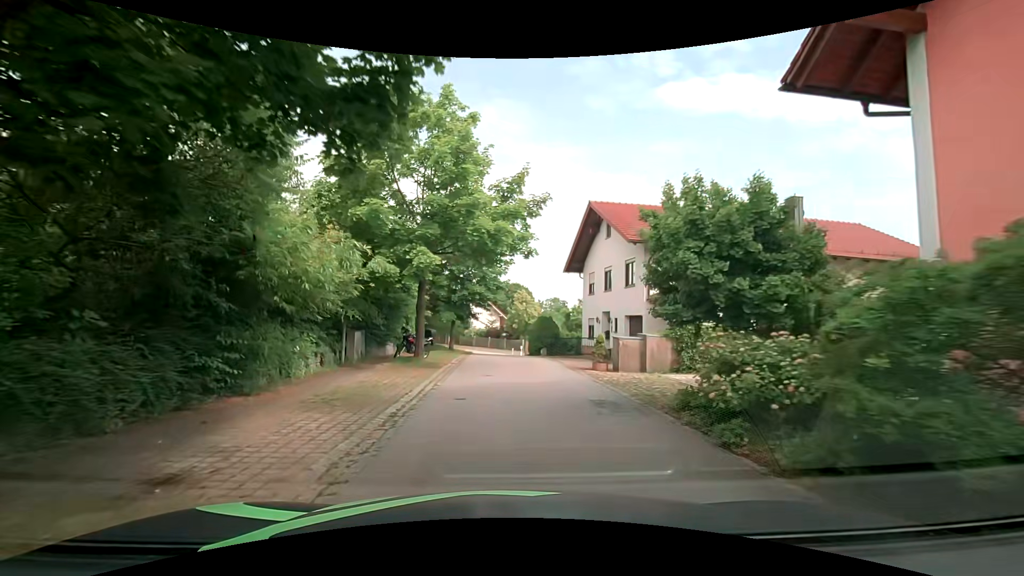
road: residential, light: Day
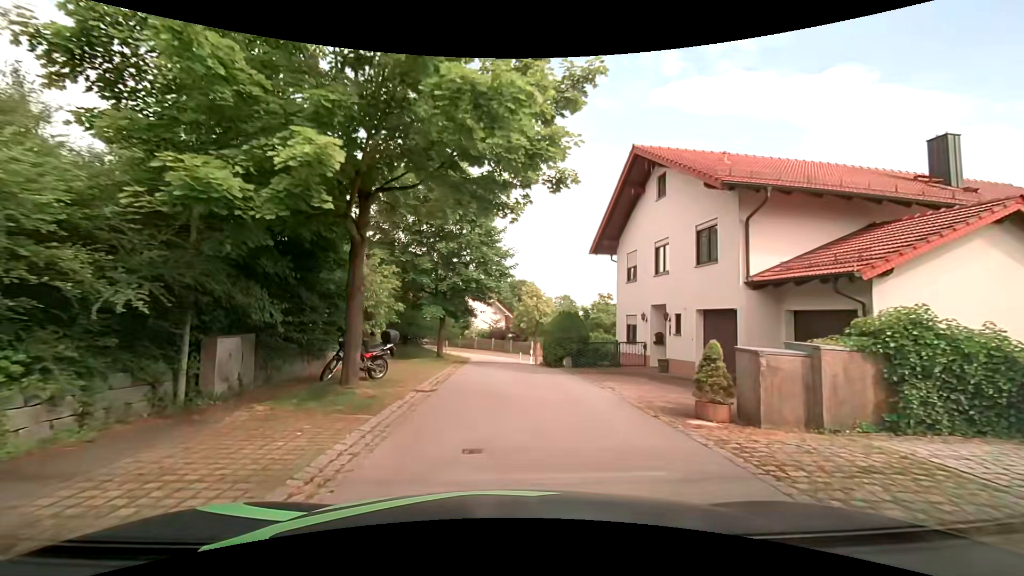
(-0.1, +8.6) m; 0°
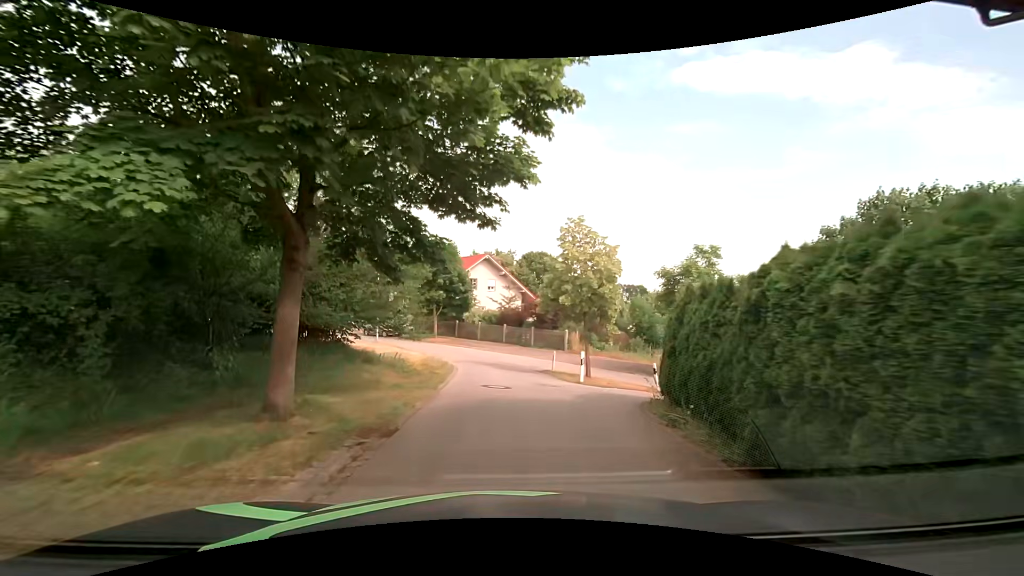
(-0.7, +19.4) m; -2°
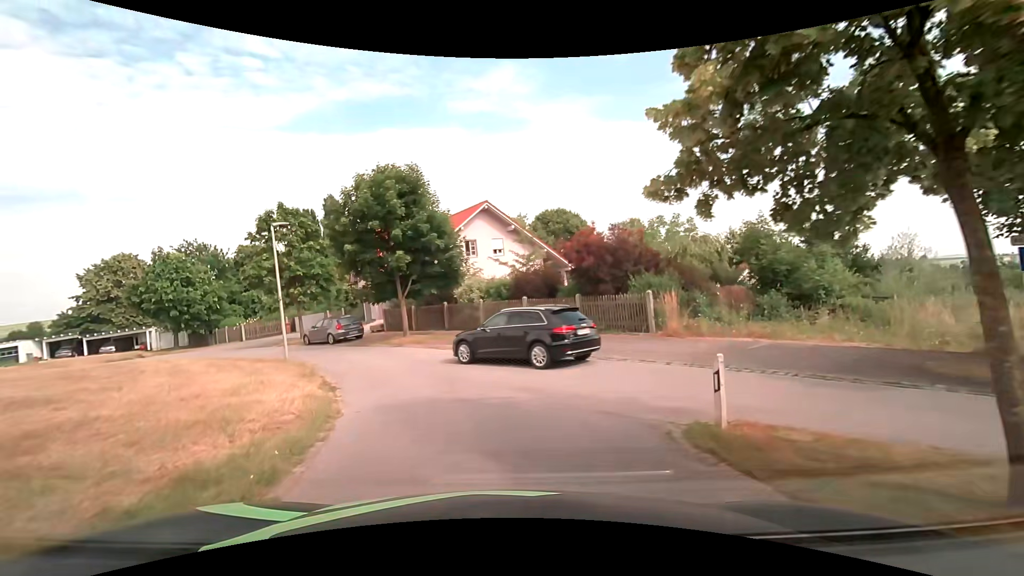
(0.0, +16.6) m; -1°
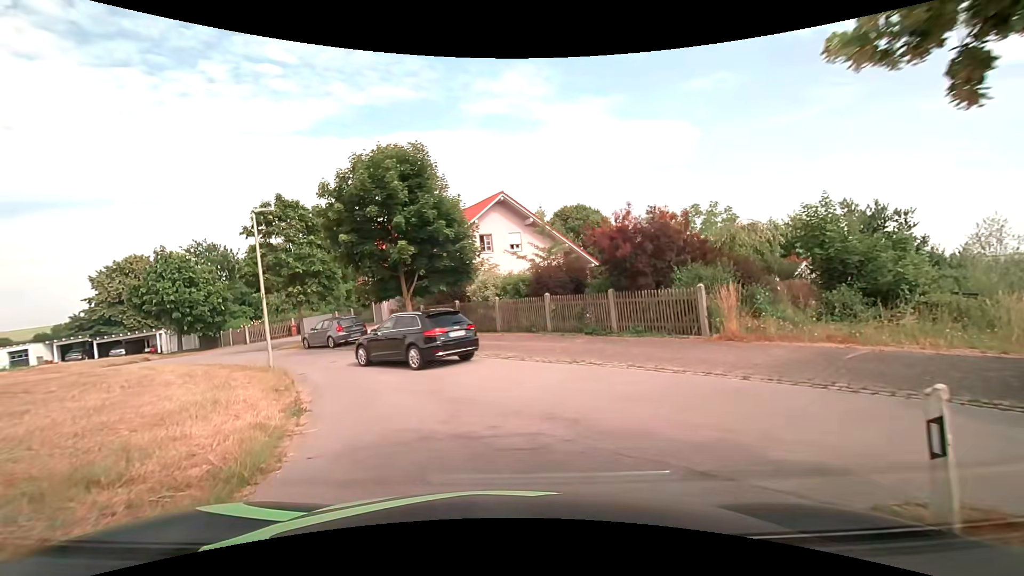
(-0.1, +2.8) m; -4°
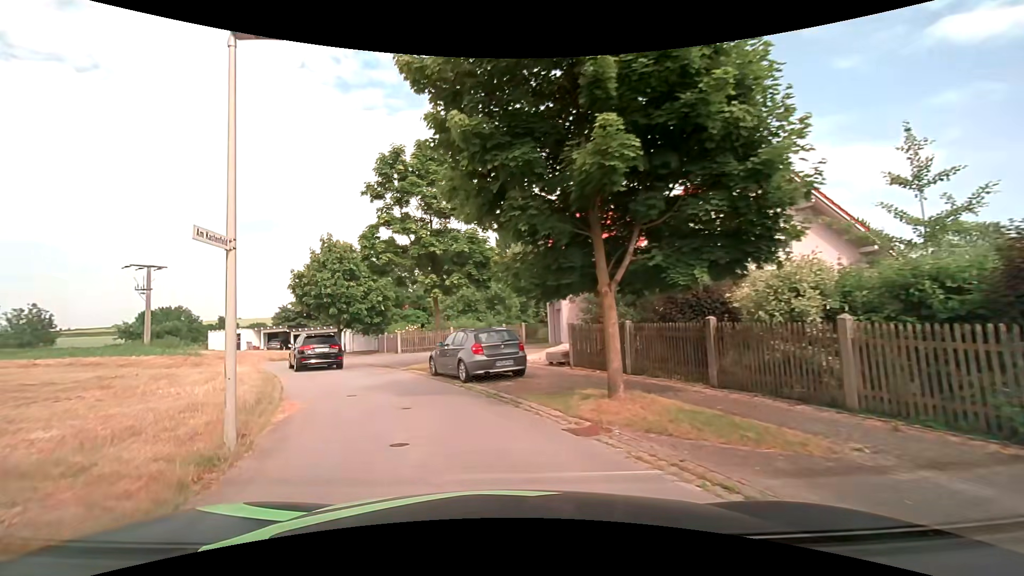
(-1.8, +11.8) m; -19°
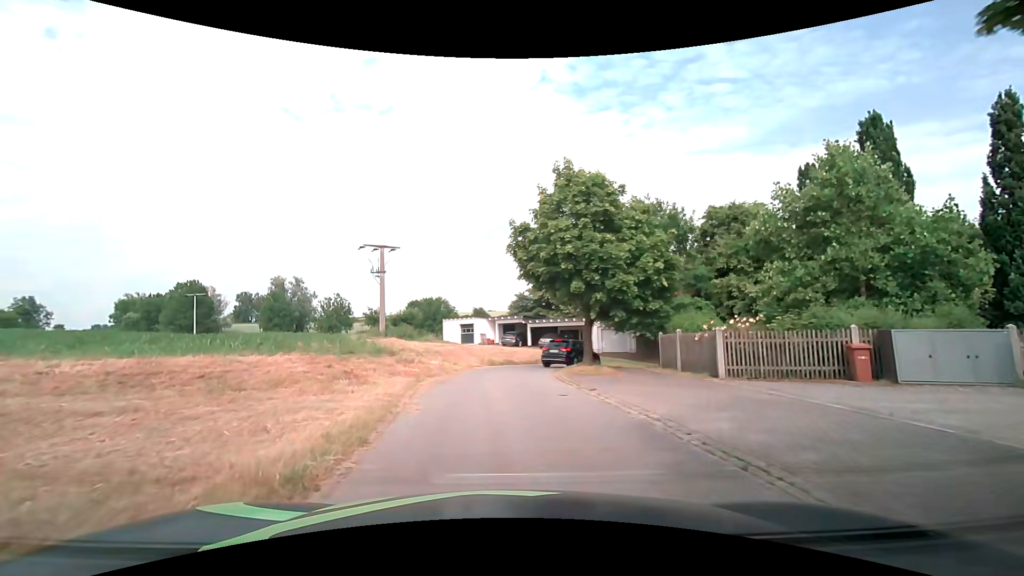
(-5.1, +16.7) m; -28°
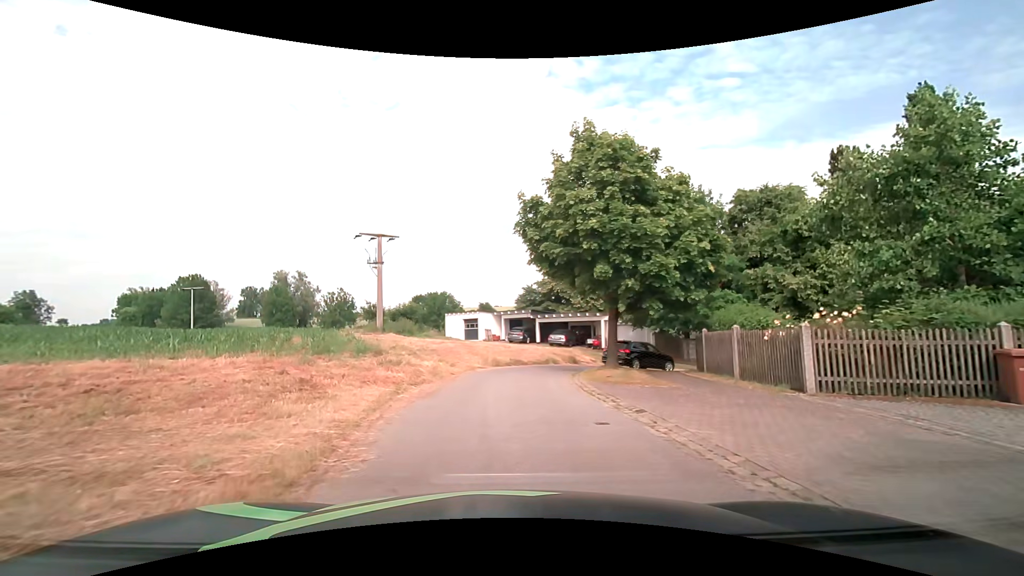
(0.0, +3.7) m; 0°
(0, +10) (+1, +20) (+6, +28) (+16, +30) (+25, +26) (+32, +19) (+38, +11) (+45, +4) (+54, 0) (+63, +3) m
